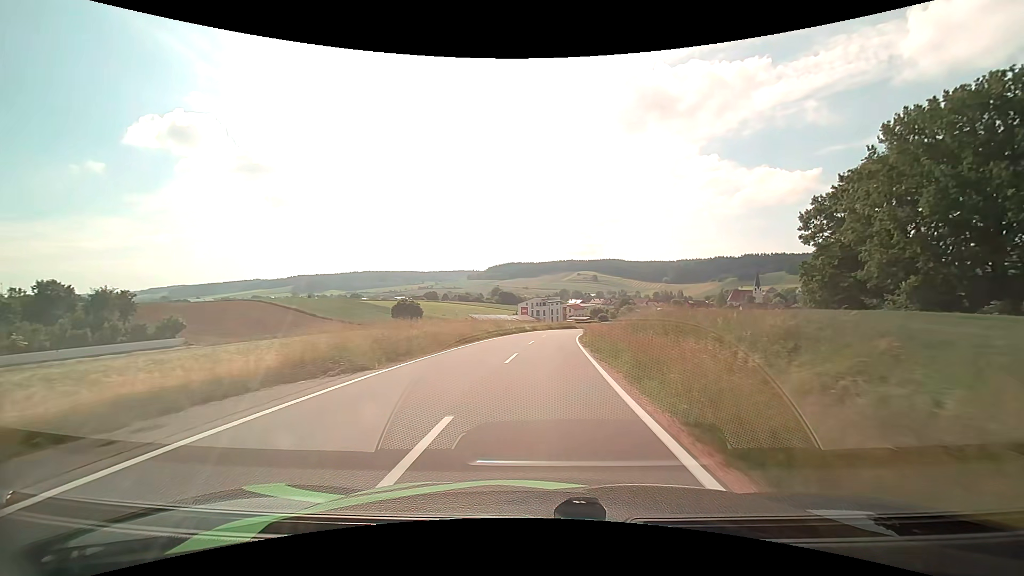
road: tertiary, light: Day
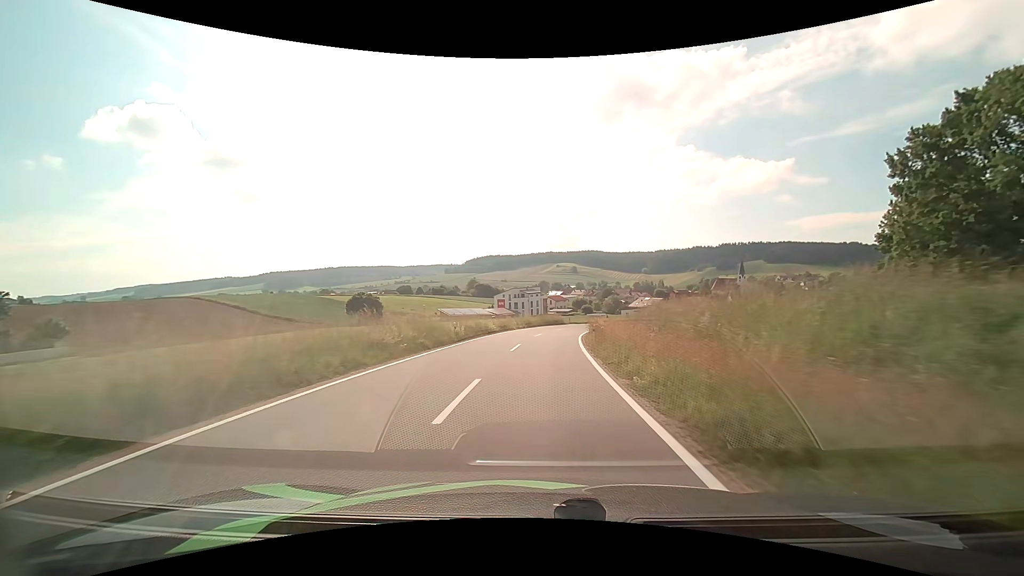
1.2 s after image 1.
(+0.5, +20.5) m; +3°
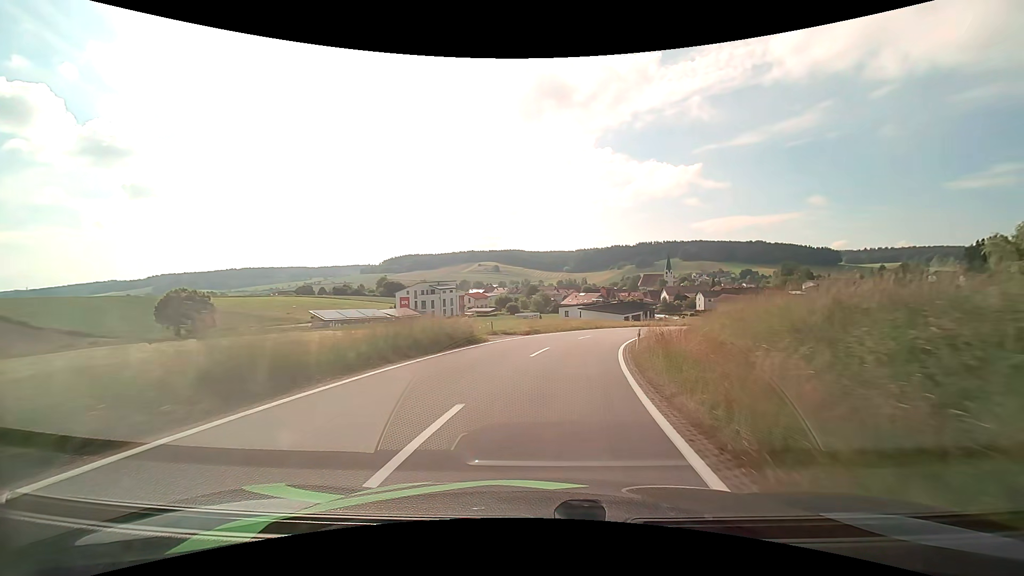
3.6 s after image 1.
(+2.0, +39.0) m; +9°
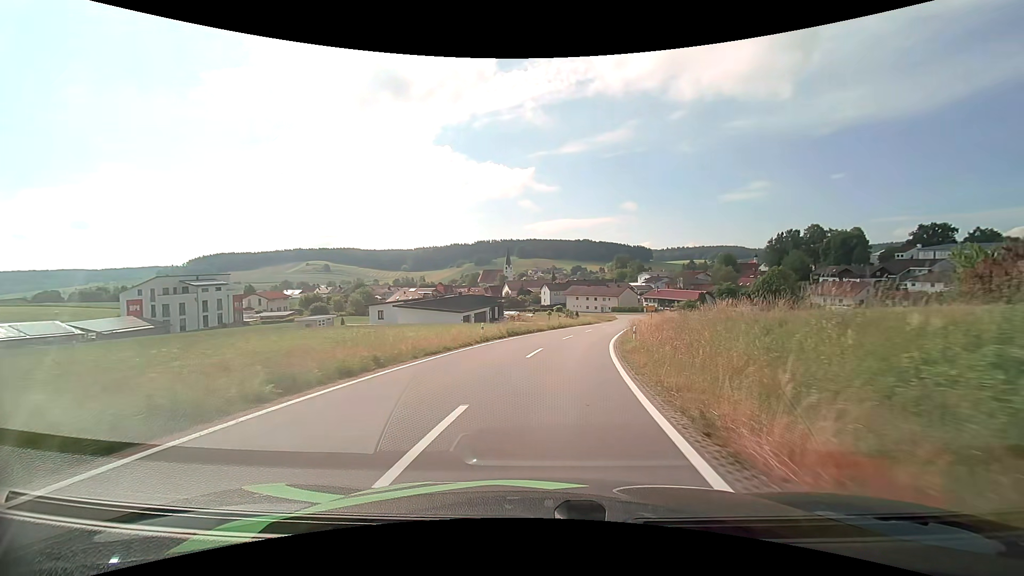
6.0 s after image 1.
(+5.5, +35.2) m; +18°
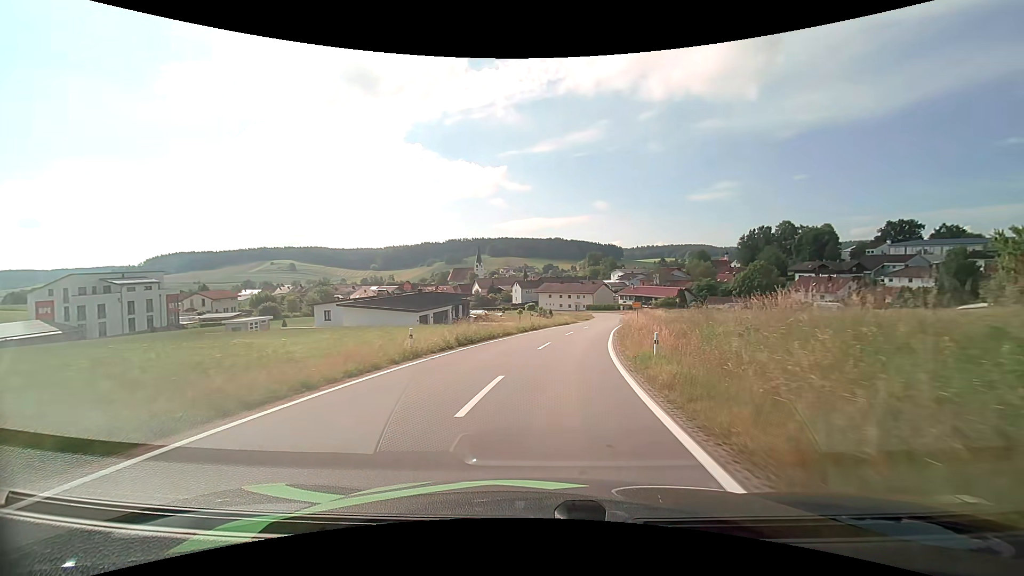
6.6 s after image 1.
(+0.3, +8.8) m; +3°
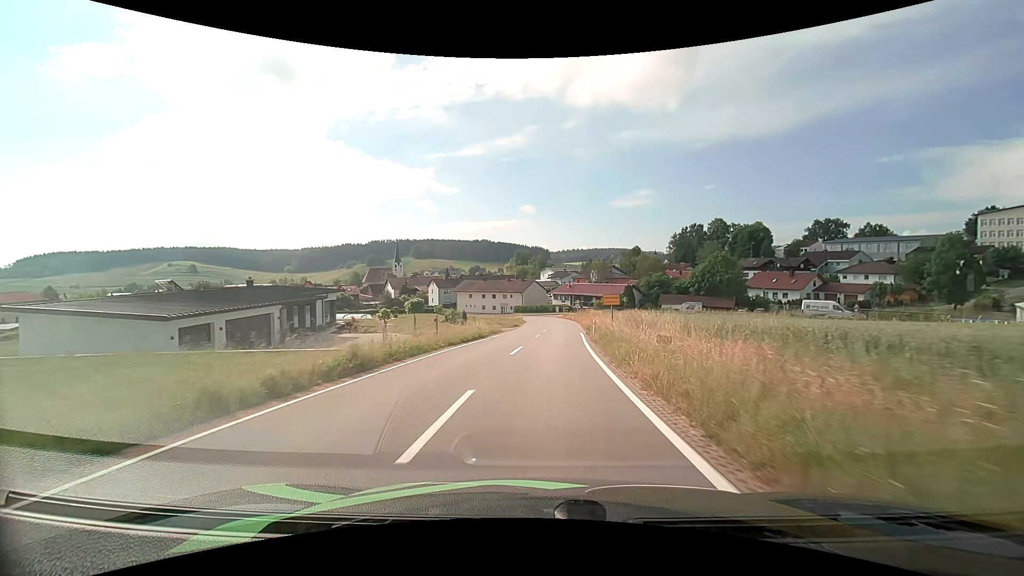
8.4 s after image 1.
(+2.1, +25.8) m; +8°
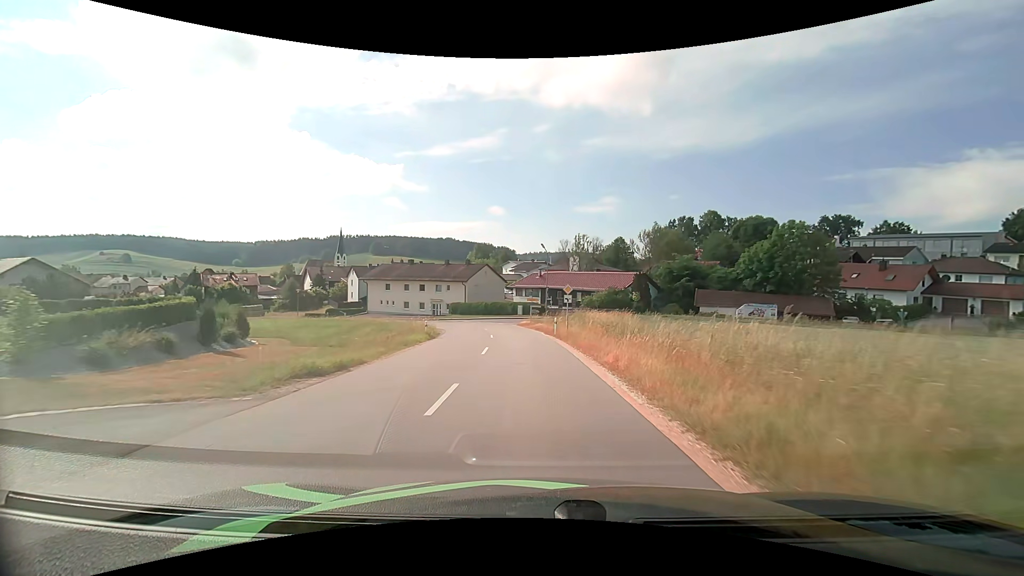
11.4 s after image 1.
(+1.9, +40.4) m; +4°
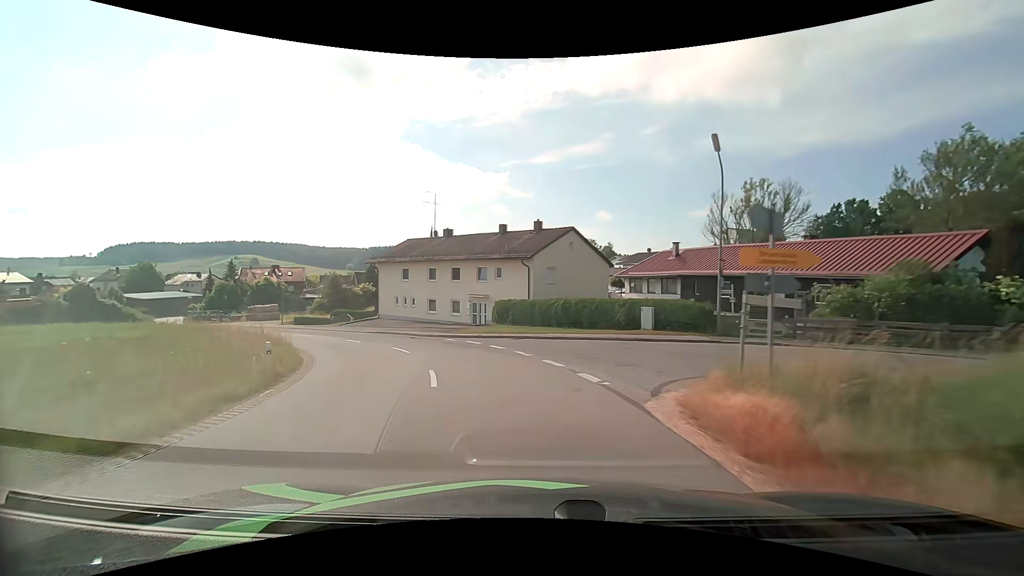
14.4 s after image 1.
(-1.8, +33.7) m; -12°
(-1, +10) (-4, +19) (-9, +28) (-15, +36) (-22, +43) (-30, +50) (-37, +56) (-45, +63) (-52, +70) (-59, +77) m
